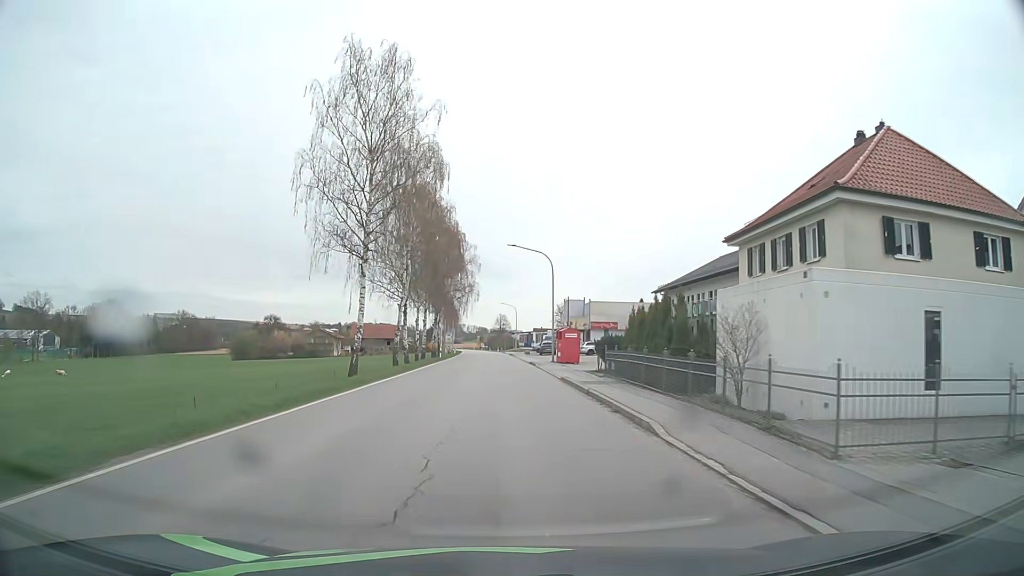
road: secondary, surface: asphalt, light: Day
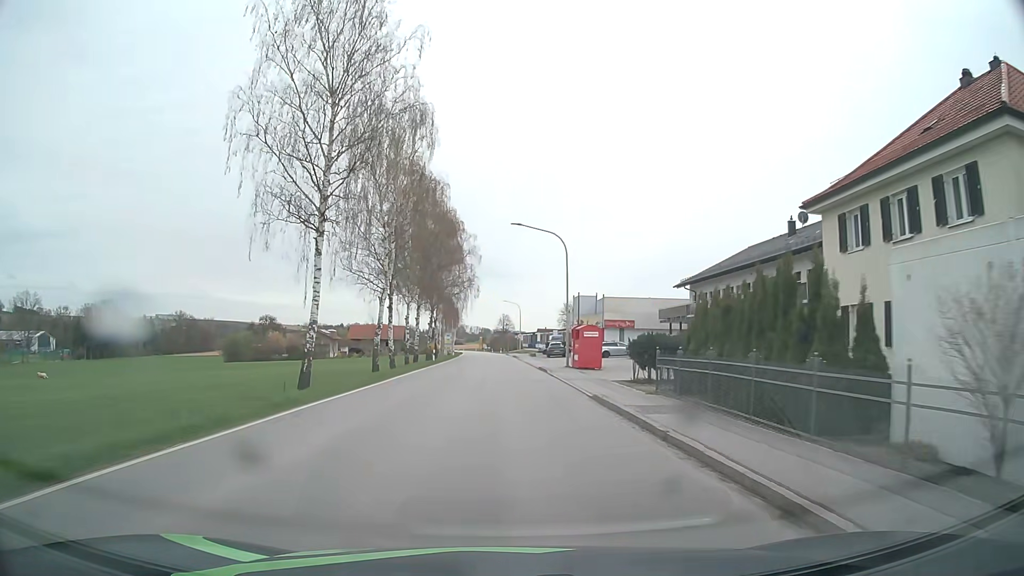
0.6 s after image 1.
(0.0, +8.3) m; 0°
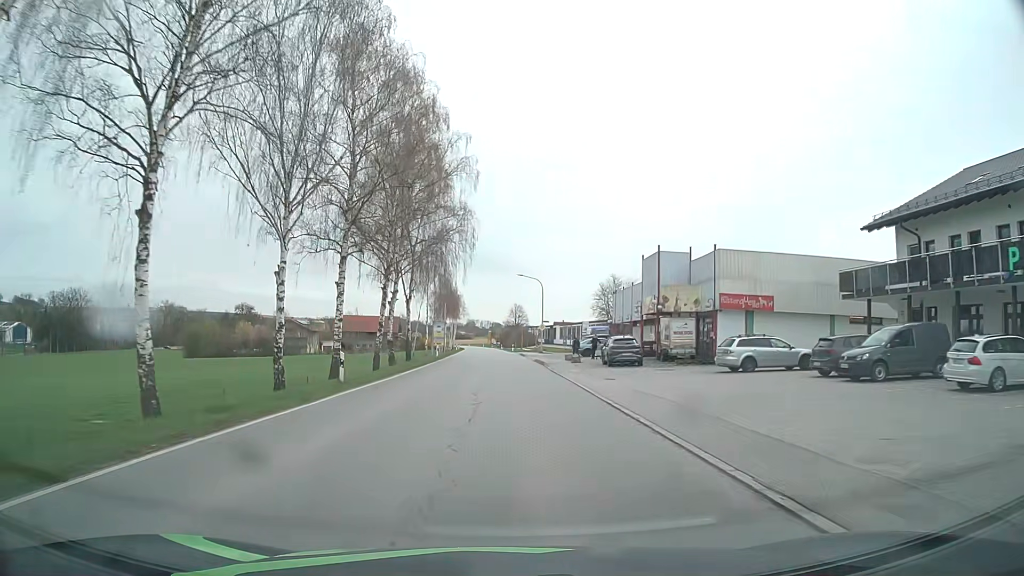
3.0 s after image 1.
(-0.4, +33.6) m; -1°
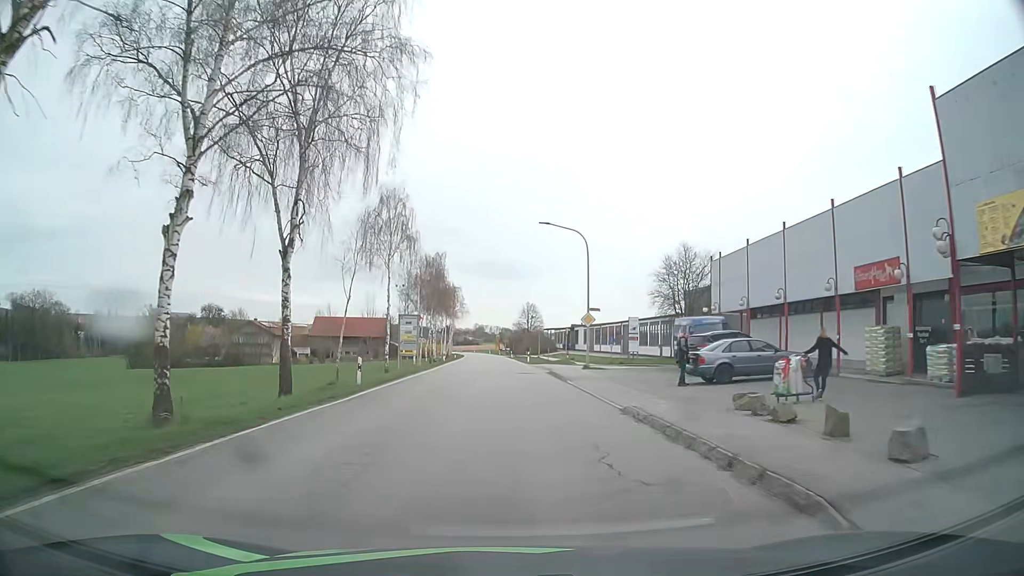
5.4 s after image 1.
(-0.2, +32.0) m; -1°
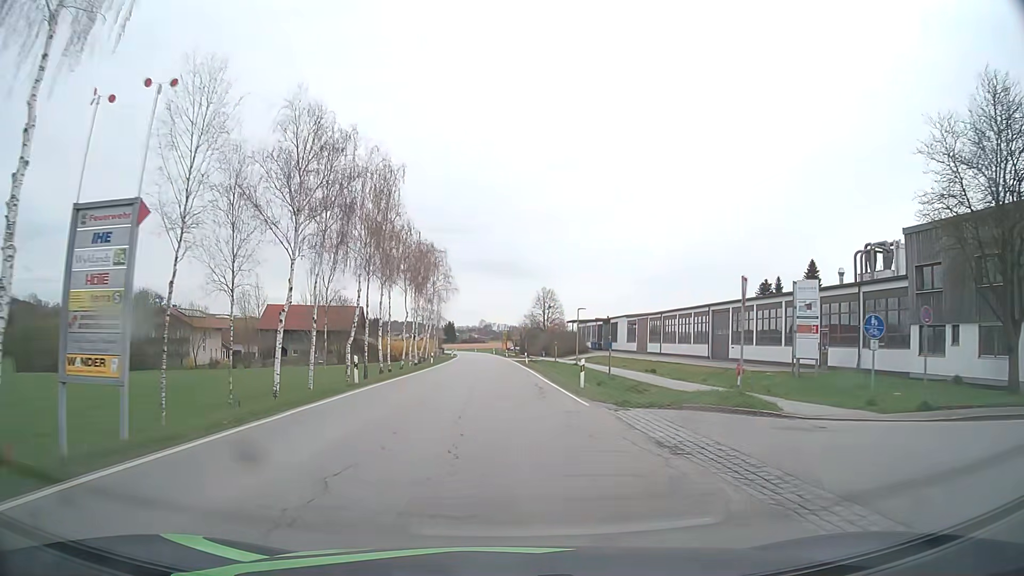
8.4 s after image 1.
(-0.4, +40.1) m; -1°
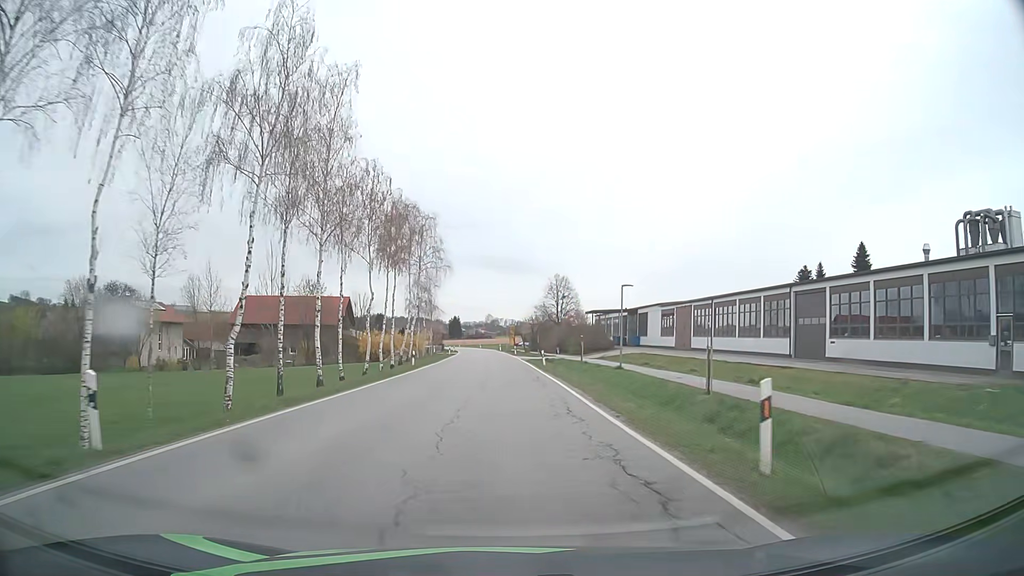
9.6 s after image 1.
(-0.1, +16.5) m; -1°
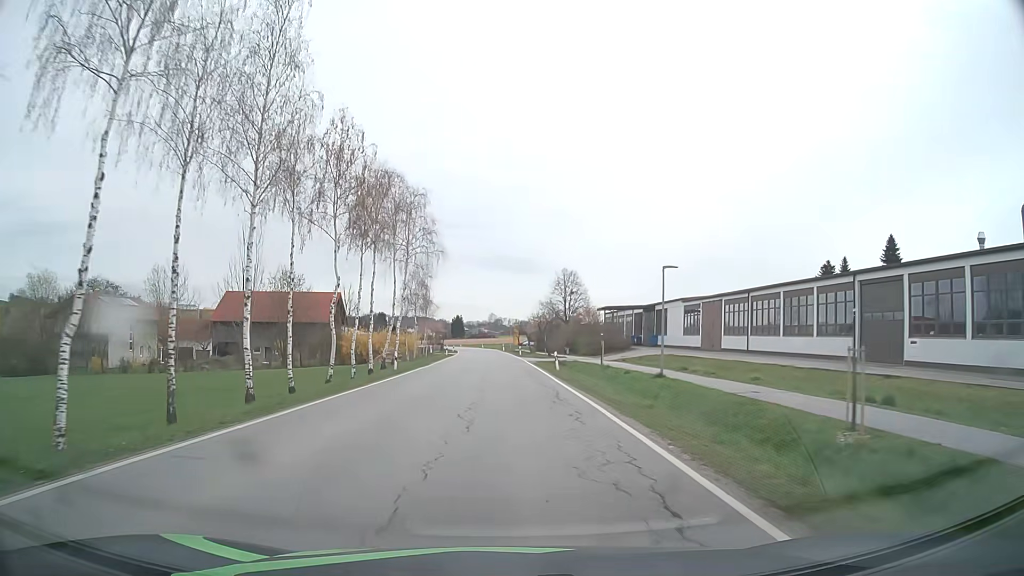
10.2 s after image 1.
(0.0, +8.4) m; 0°
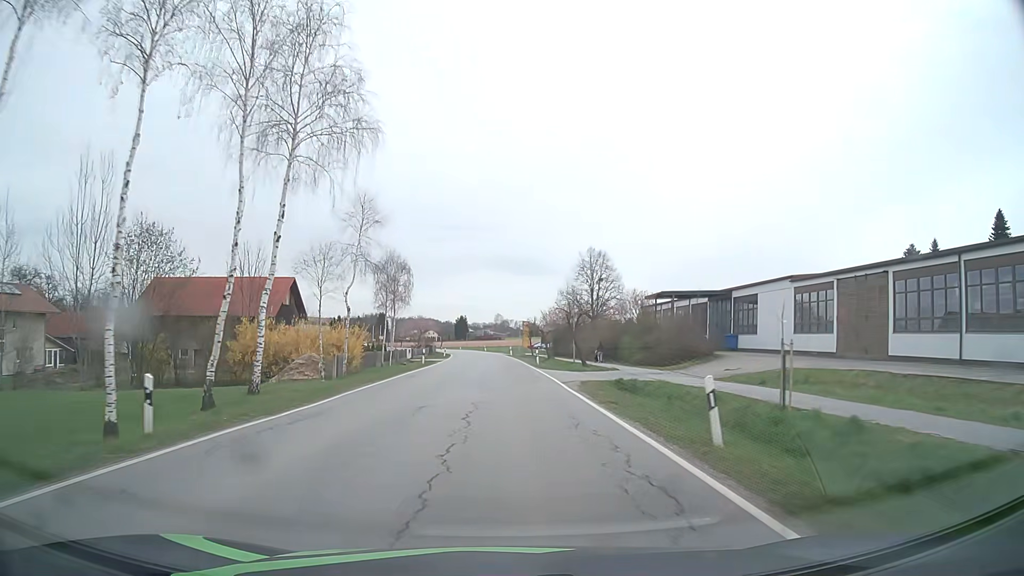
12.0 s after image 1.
(-0.1, +25.8) m; 0°
(0, +10) (0, +20) (0, +30) (0, +40) (-1, +50) (-1, +60) (-2, +70) (-2, +80) (-3, +90) (-4, +100) m
